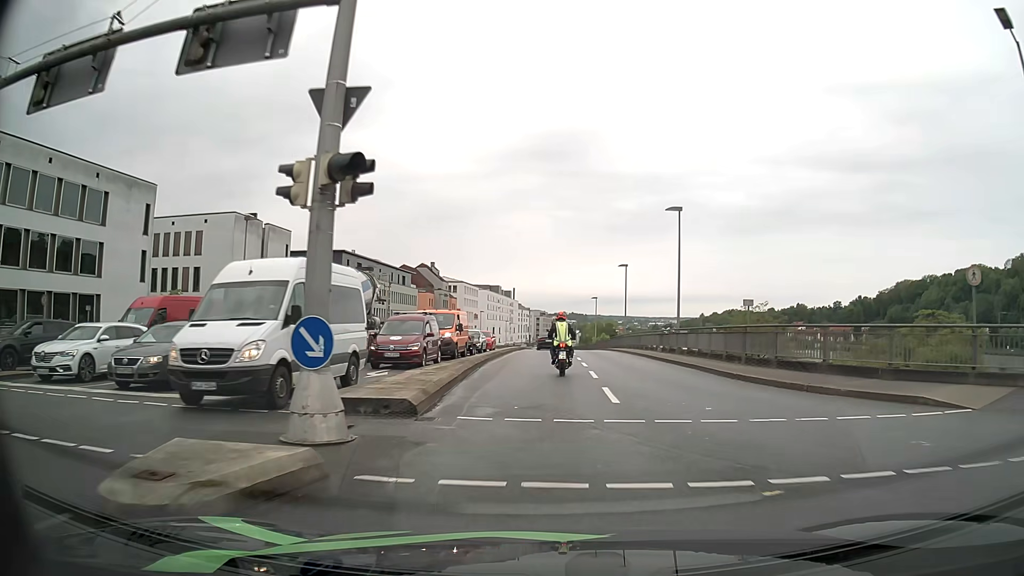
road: primary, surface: asphalt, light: Day
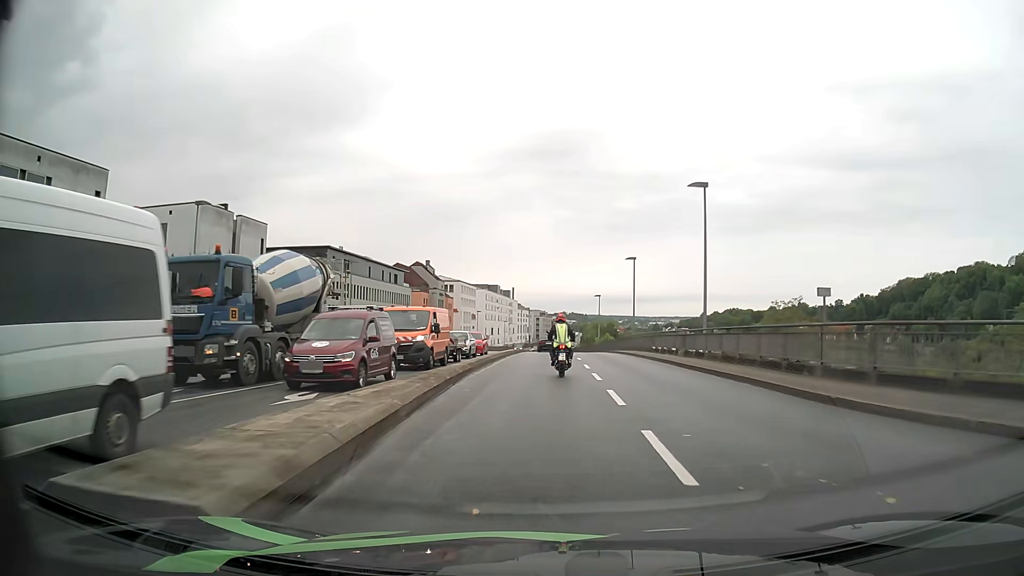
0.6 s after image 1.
(0.0, +6.3) m; 0°
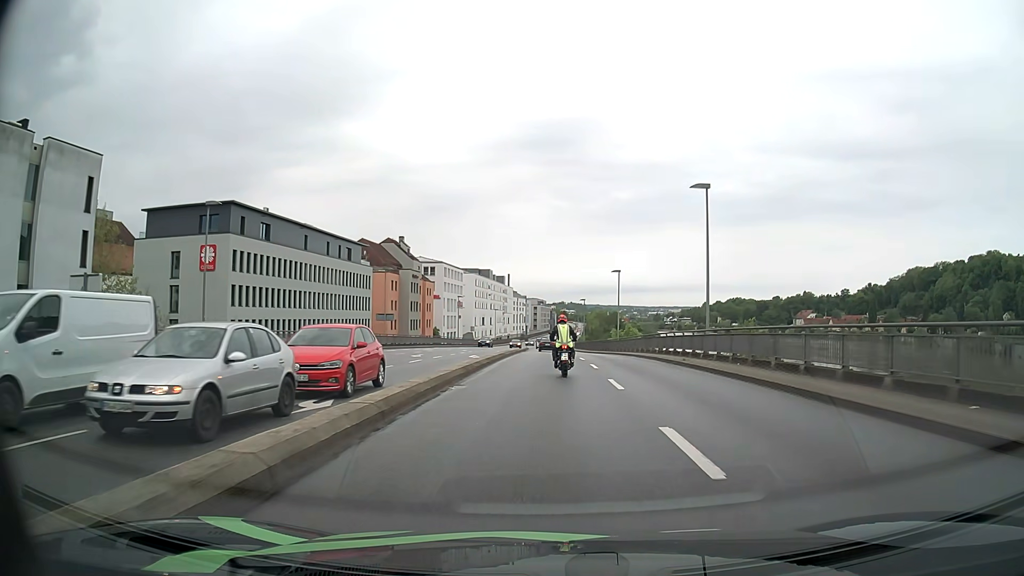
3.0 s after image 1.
(0.0, +27.2) m; 0°
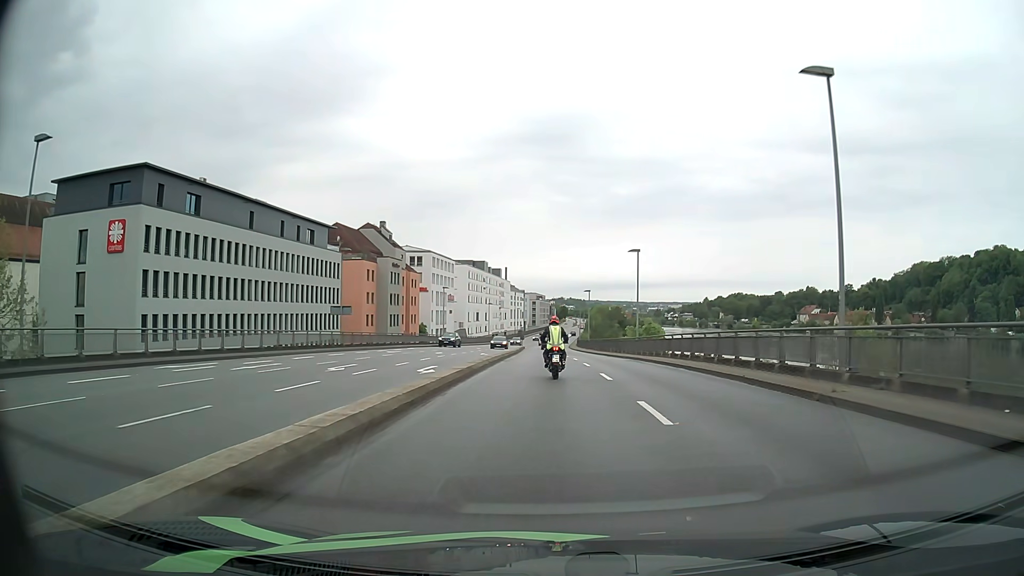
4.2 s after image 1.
(+0.1, +14.5) m; 0°
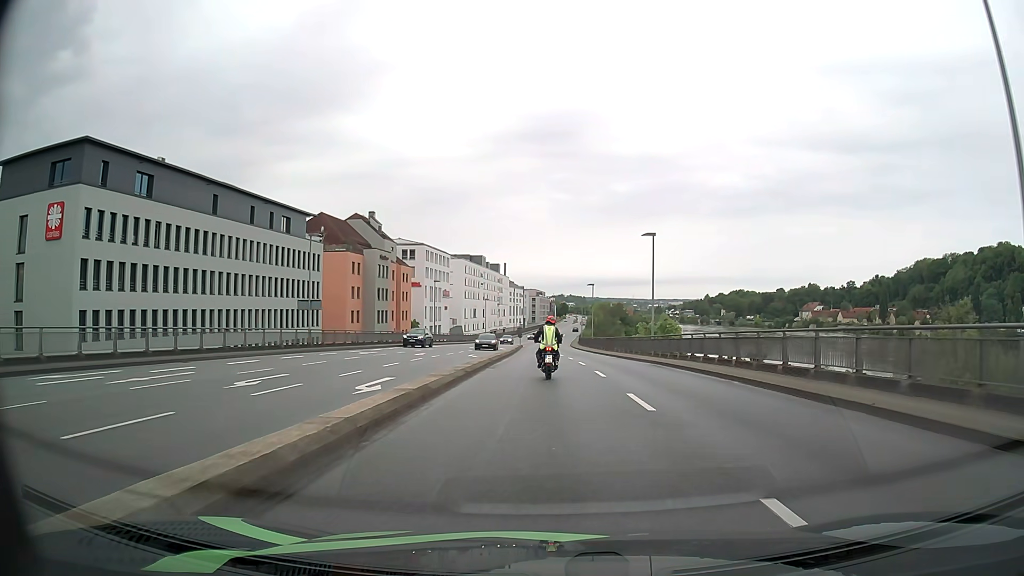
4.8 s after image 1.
(0.0, +7.4) m; 0°
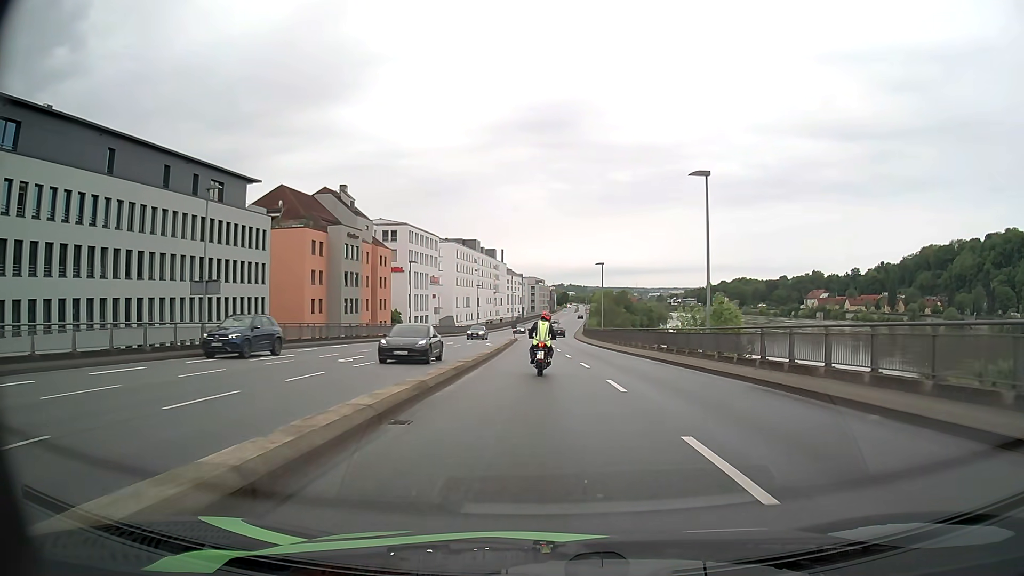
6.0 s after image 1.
(0.0, +15.3) m; 0°
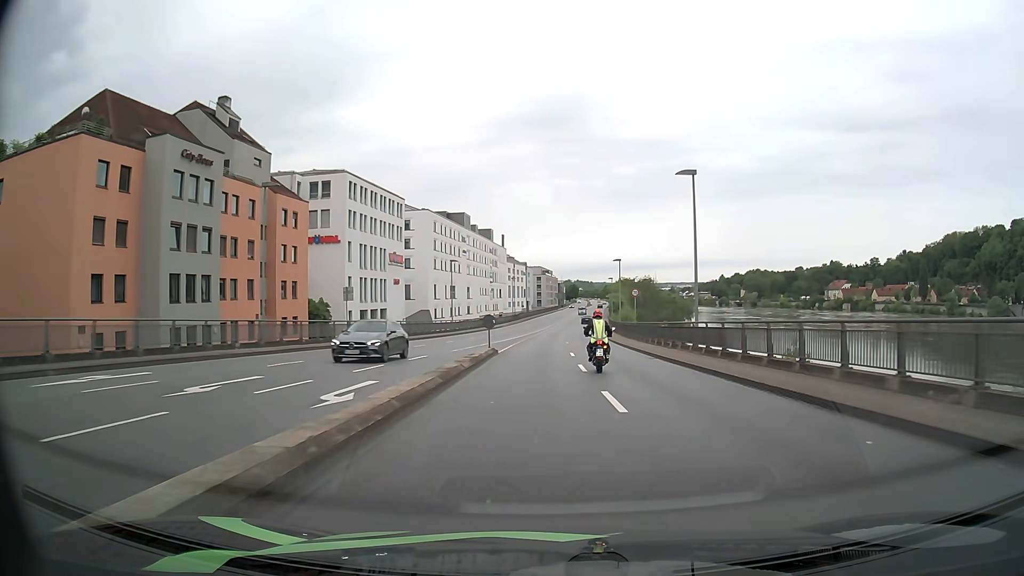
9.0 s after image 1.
(-0.6, +39.9) m; -1°
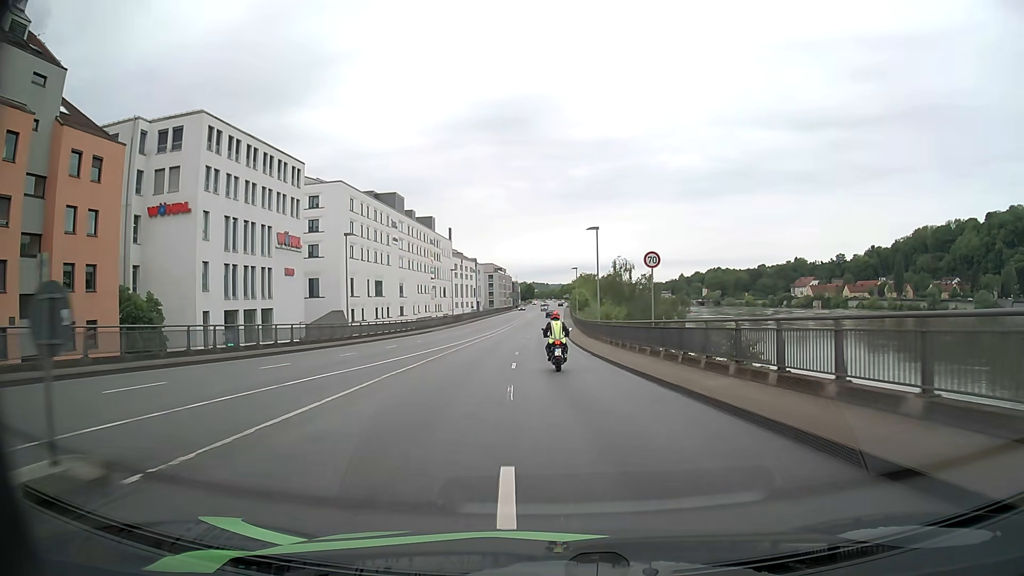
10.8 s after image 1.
(+1.0, +25.1) m; +4°
(0, +10) (0, +20) (0, +30) (0, +40) (0, +50) (0, +60) (-1, +70) (0, +80) (0, +90) (0, +100) m
